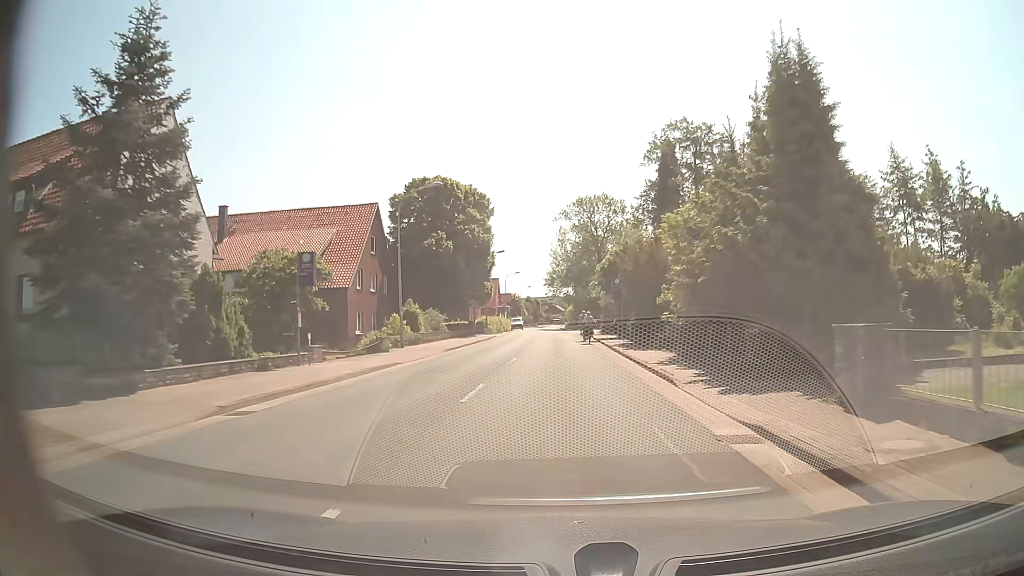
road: secondary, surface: asphalt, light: Day
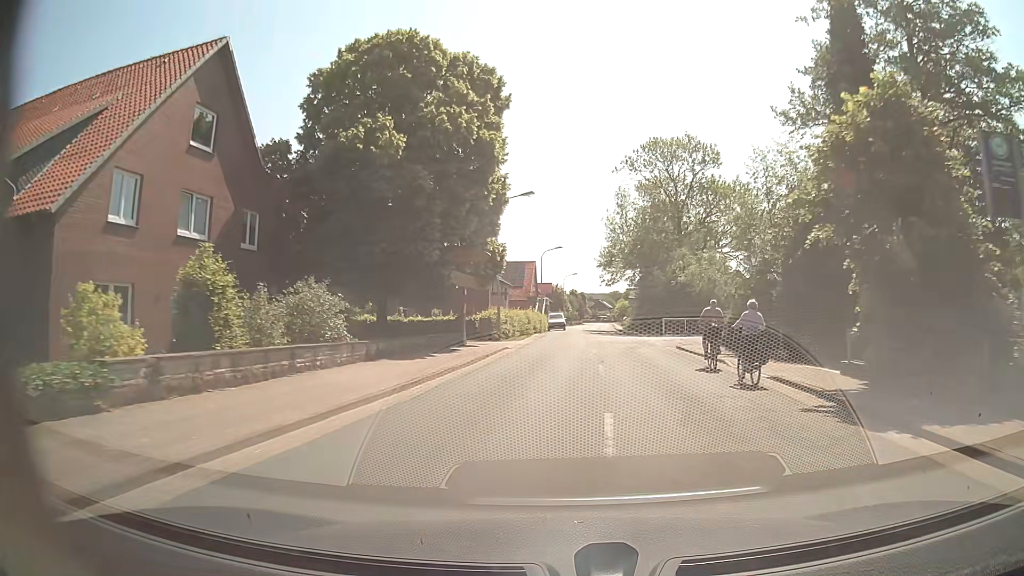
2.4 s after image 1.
(-1.2, +31.5) m; -4°
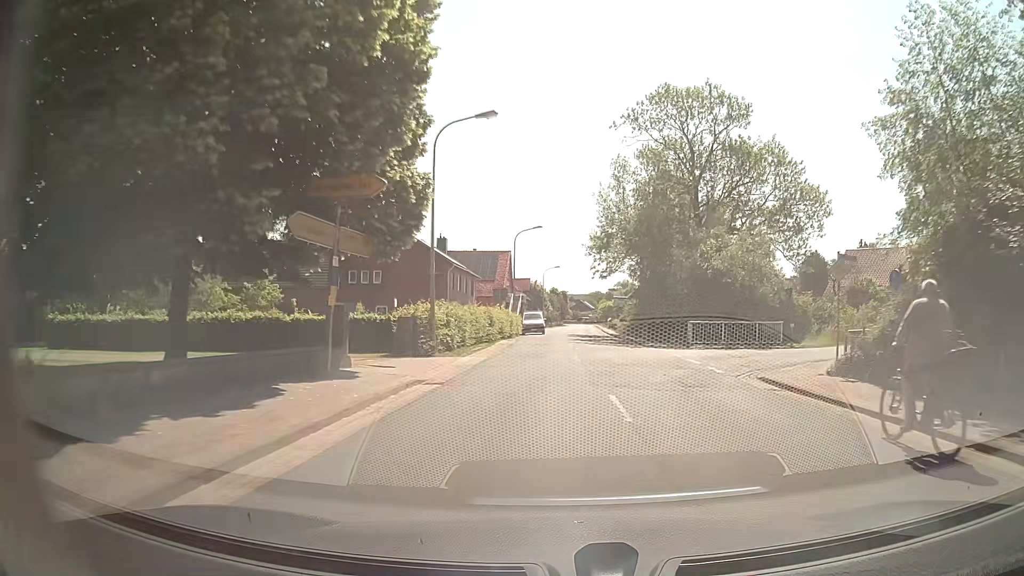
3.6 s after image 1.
(+0.2, +16.0) m; +2°
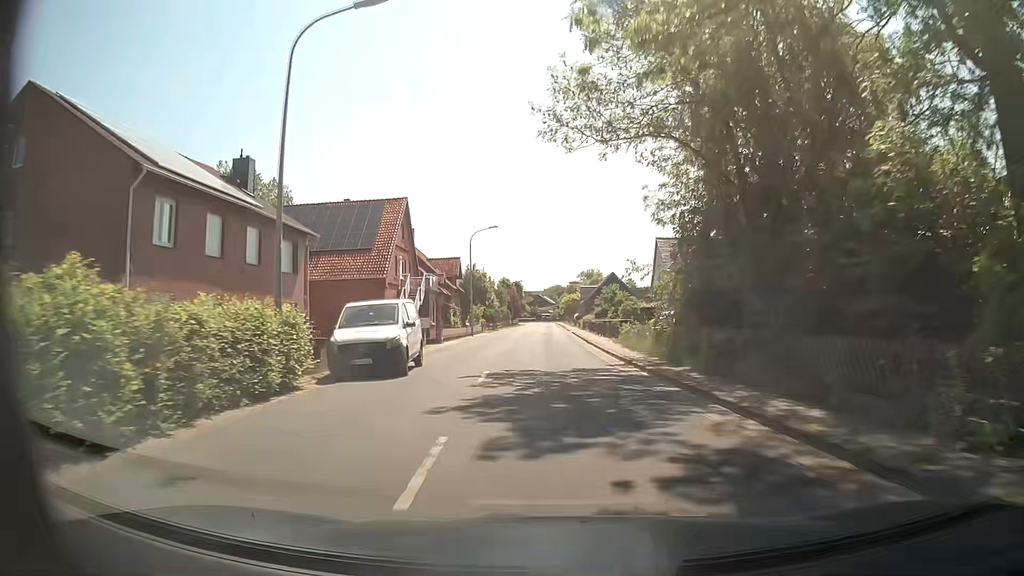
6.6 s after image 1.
(+1.8, +40.2) m; +4°
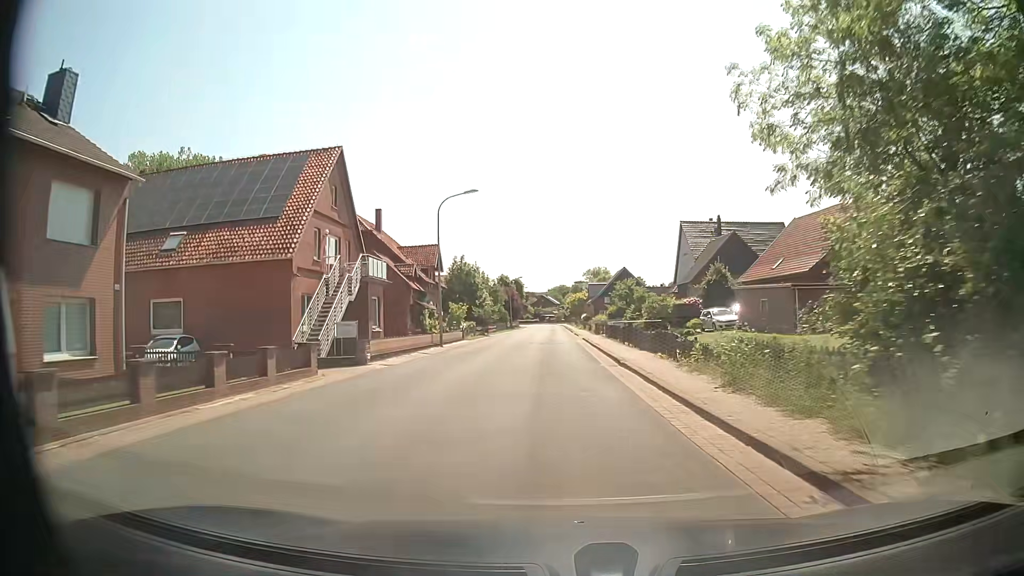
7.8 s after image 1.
(0.0, +16.2) m; -1°
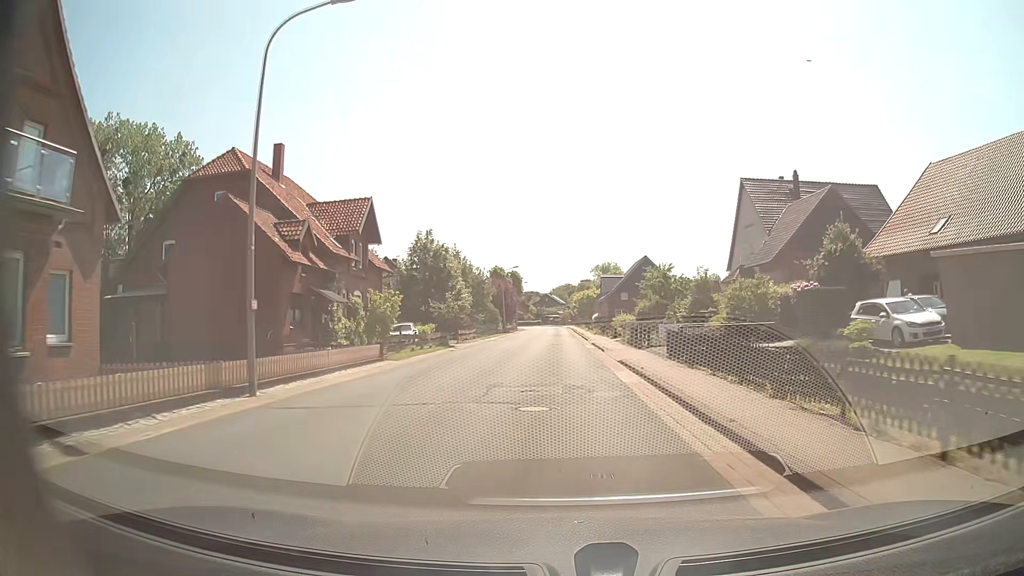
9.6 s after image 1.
(+0.1, +24.3) m; 0°
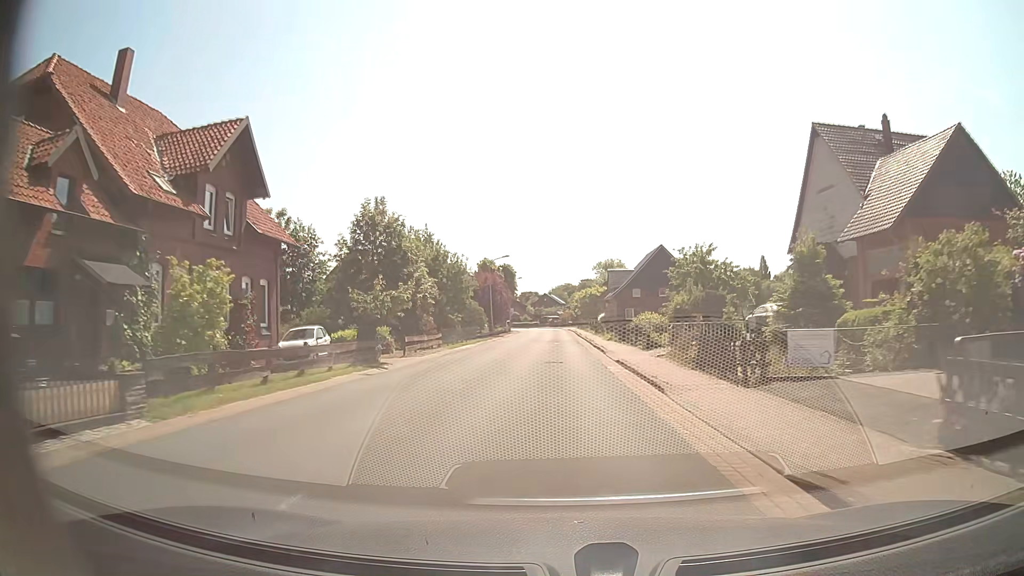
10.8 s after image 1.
(+0.1, +16.3) m; 0°
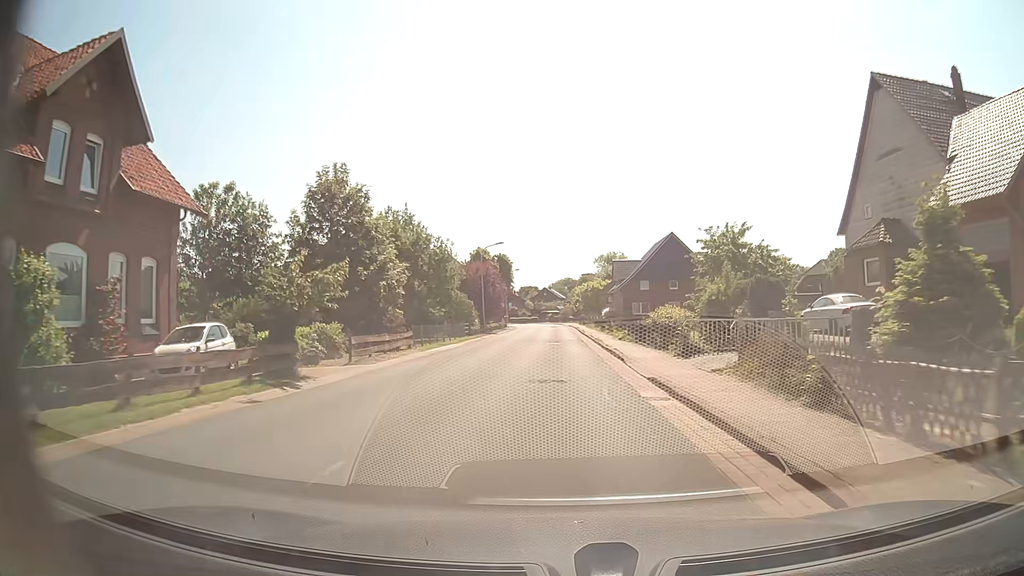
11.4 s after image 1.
(0.0, +8.1) m; 0°
(0, +10) (0, +20) (0, +30) (0, +40) (0, +50) (0, +60) (0, +70) (0, +80) (-1, +90) (-1, +100) m
